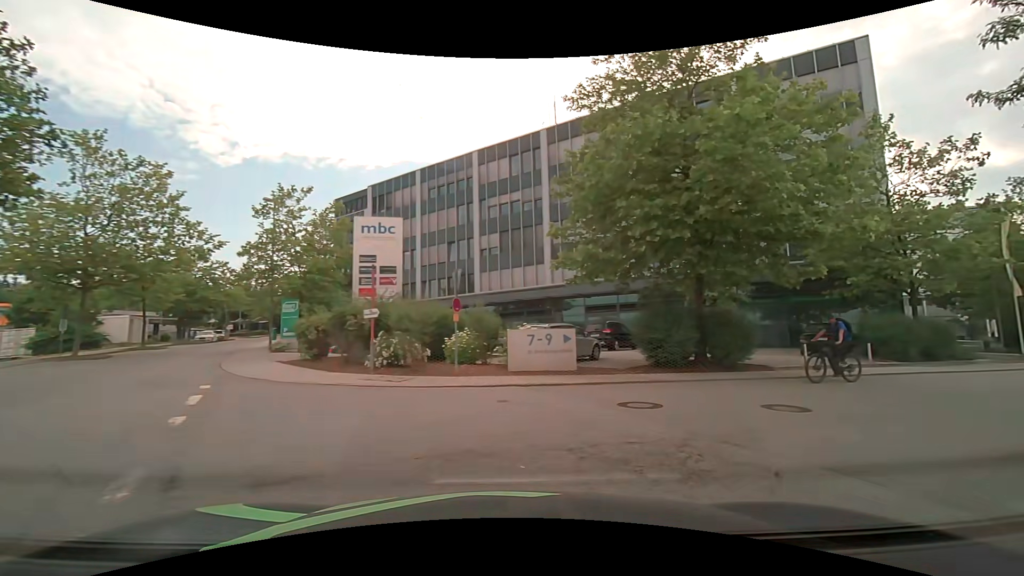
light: Day
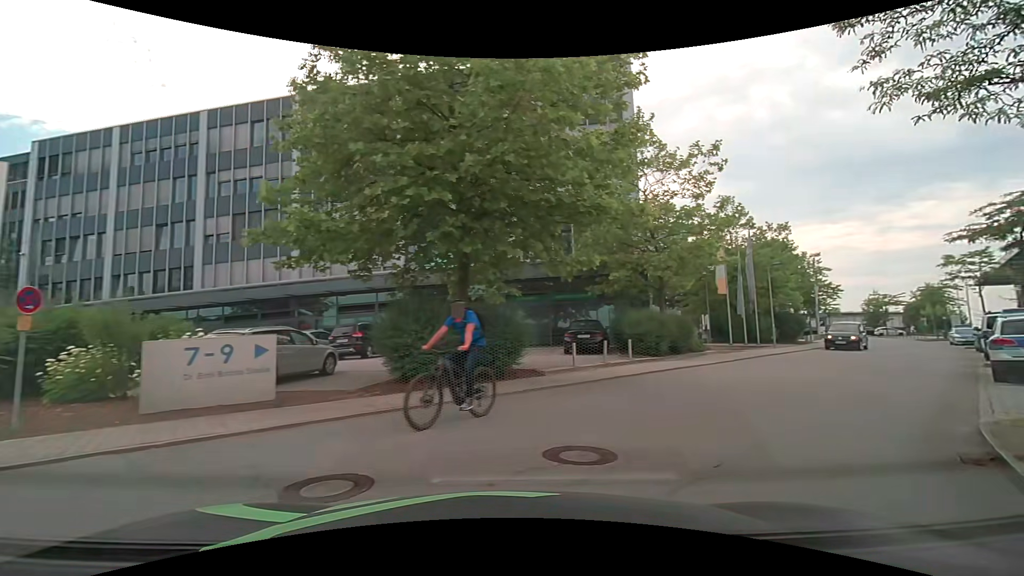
(+1.0, +4.4) m; +24°
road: residential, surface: asphalt
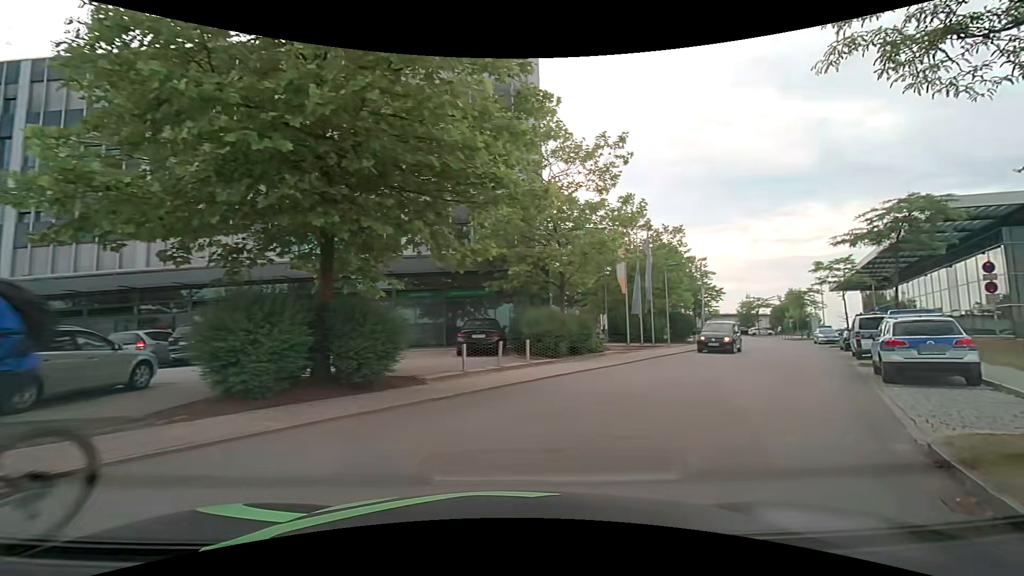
(+0.2, +2.2) m; +13°
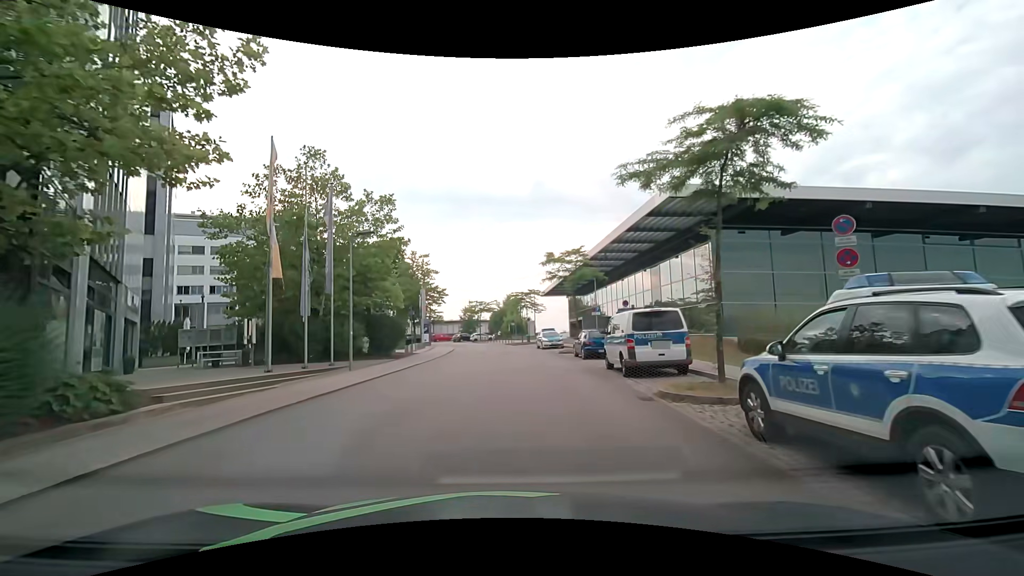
(+4.5, +12.0) m; +29°
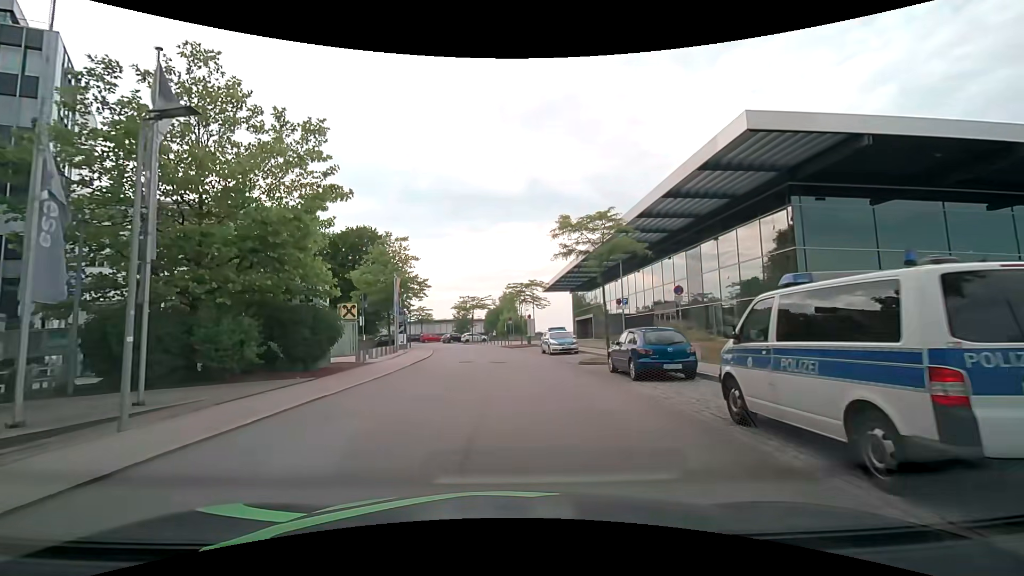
(+0.2, +10.6) m; +2°
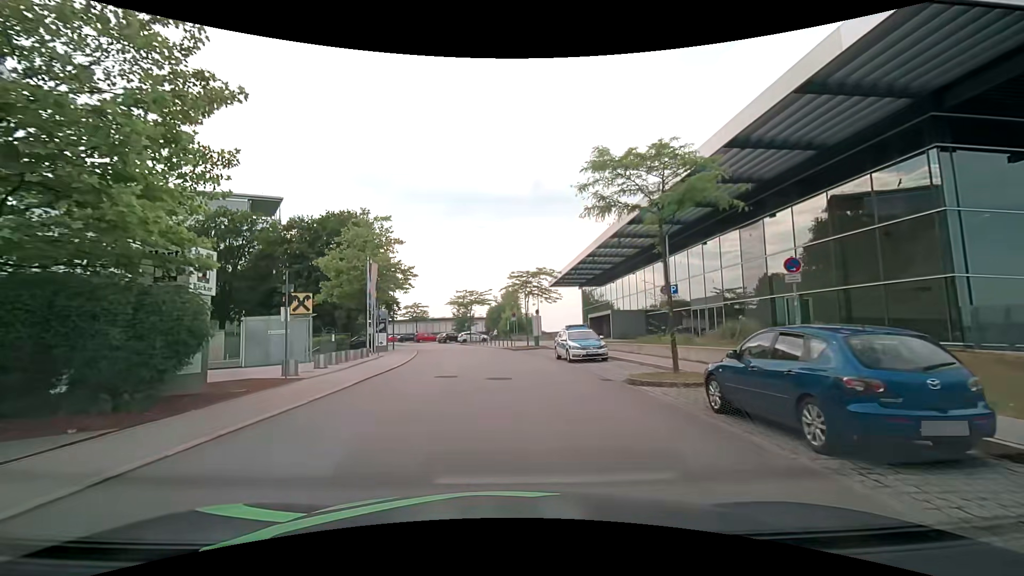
(-0.2, +8.3) m; -2°
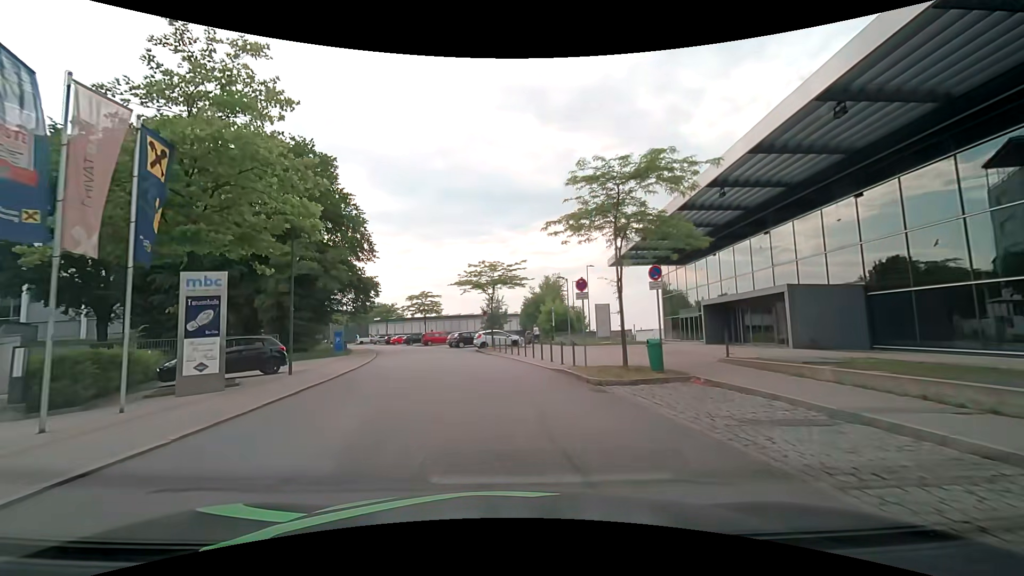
(-0.3, +24.5) m; -3°
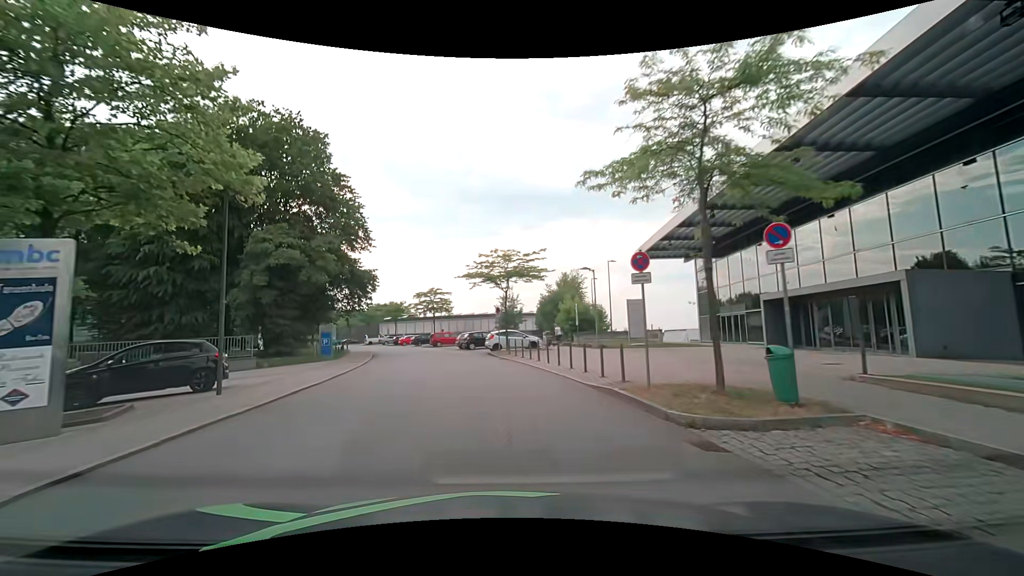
(0.0, +5.2) m; -2°
(0, +10) (-1, +20) (-3, +30) (-6, +39) (-9, +49) (-13, +58) (-16, +67) (-21, +77) (-25, +86) (-29, +95) m
